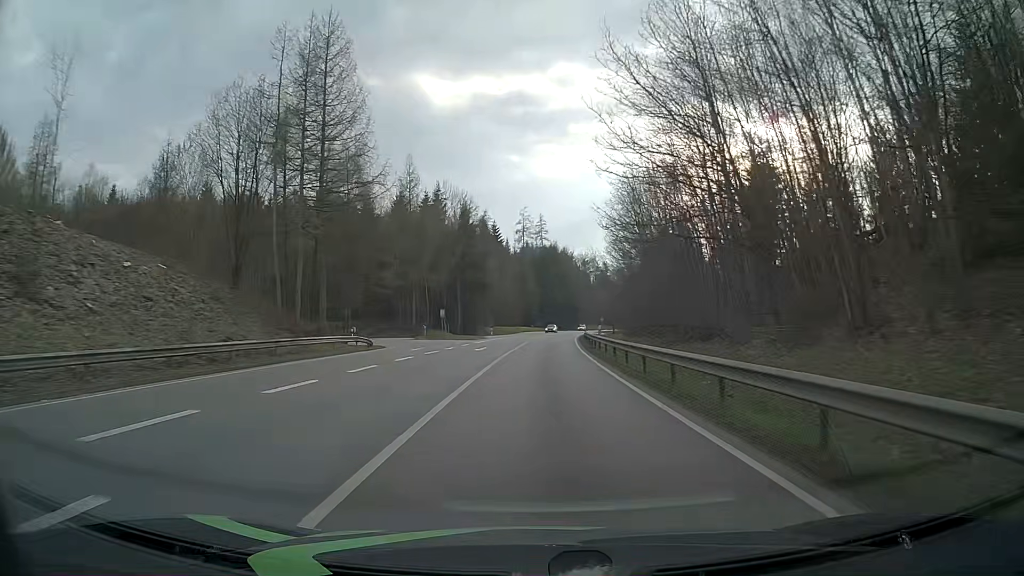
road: primary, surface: asphalt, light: Day
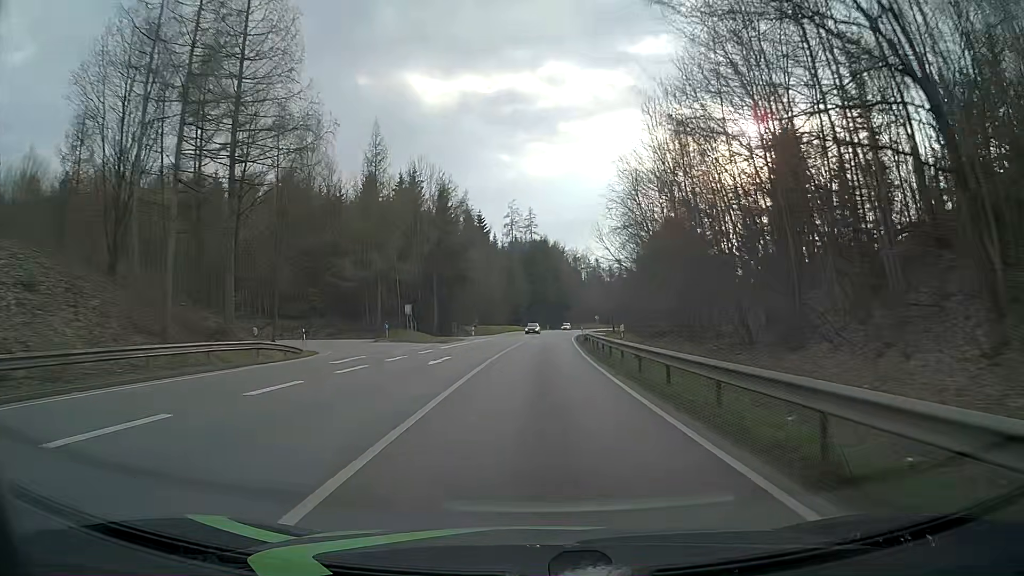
(+0.1, +12.6) m; +1°
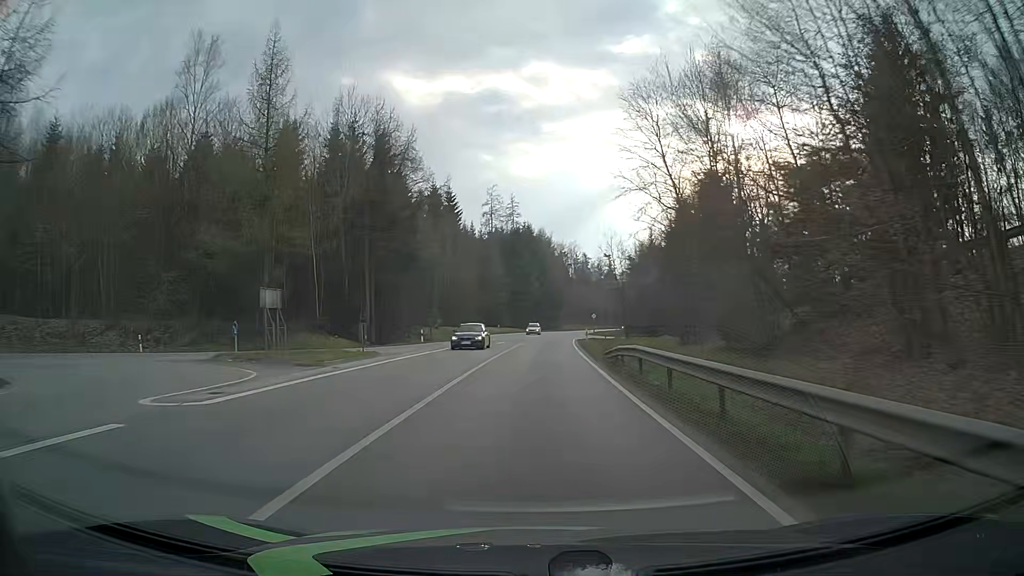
(+0.3, +25.1) m; +1°
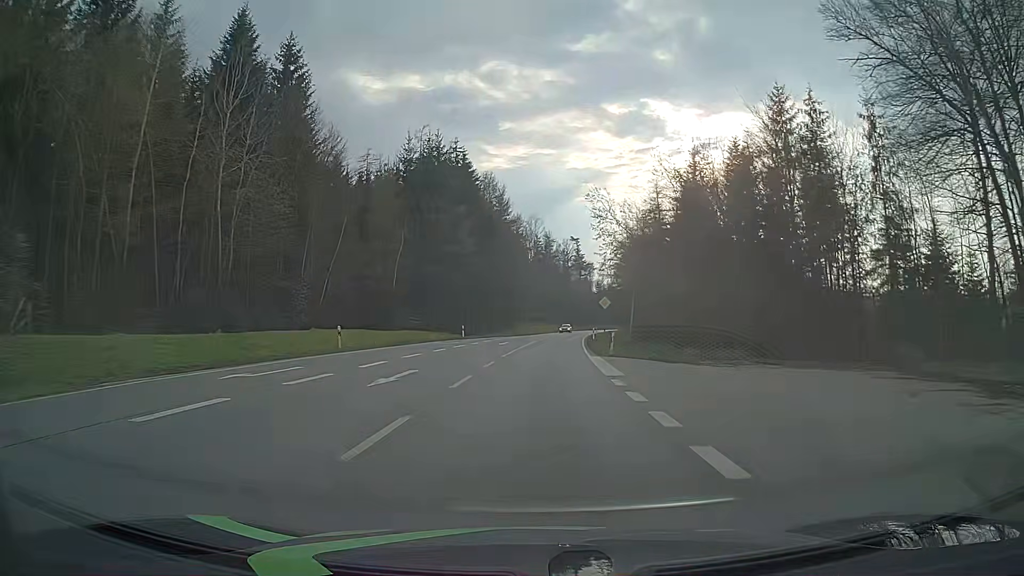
(+2.0, +62.7) m; +4°
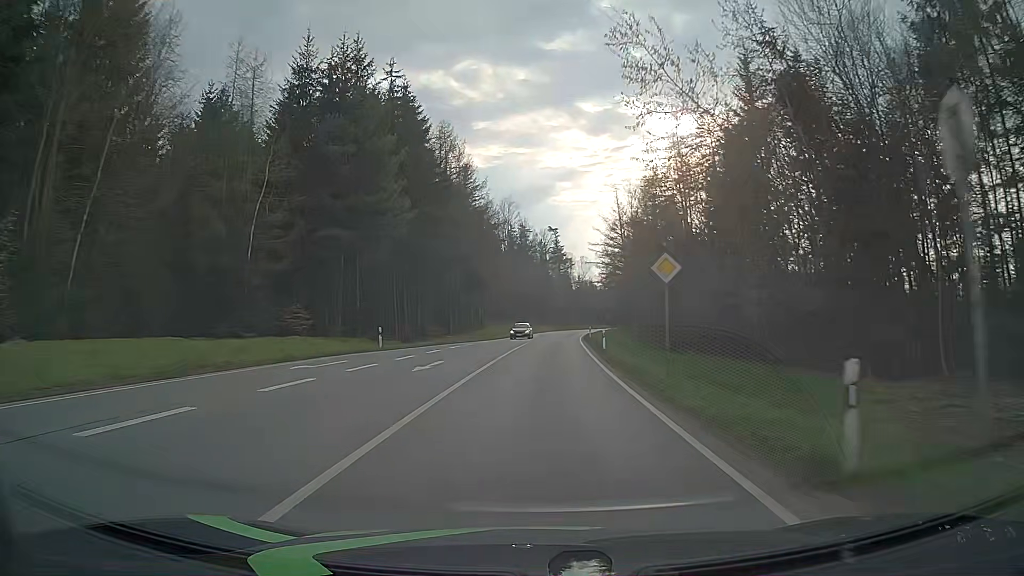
(+0.5, +25.1) m; +2°
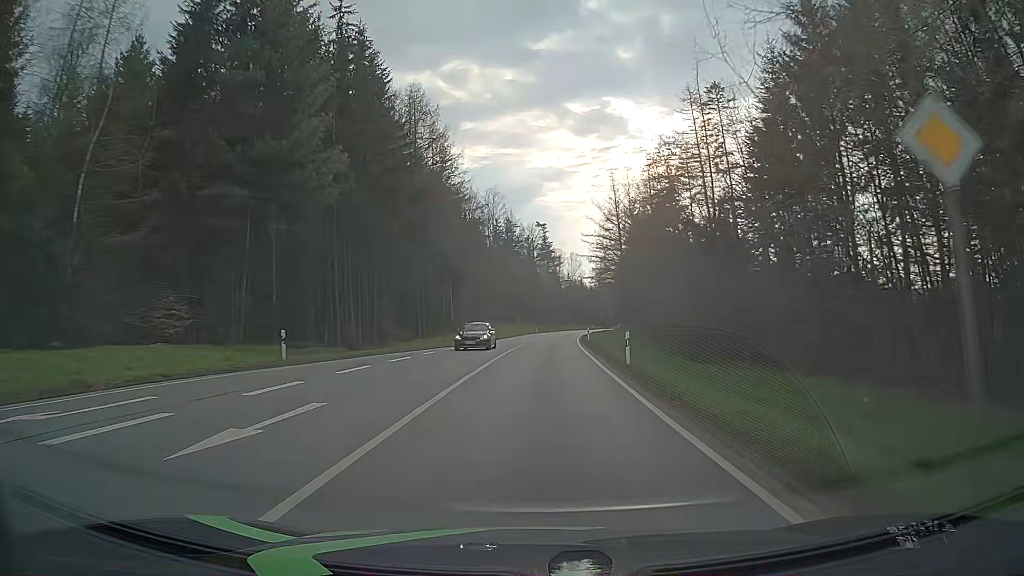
(+0.1, +12.6) m; +1°
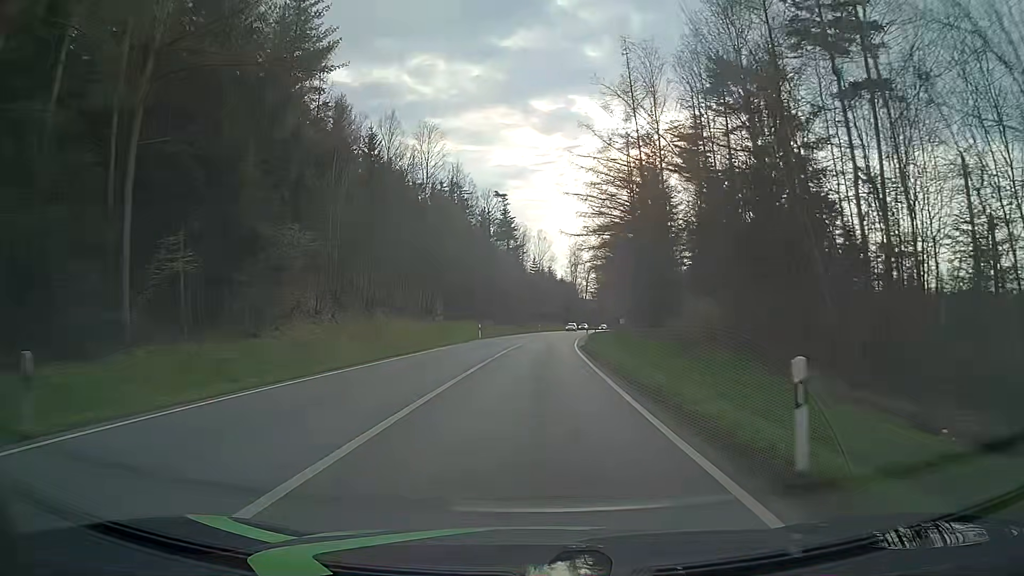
(+1.4, +50.2) m; +3°
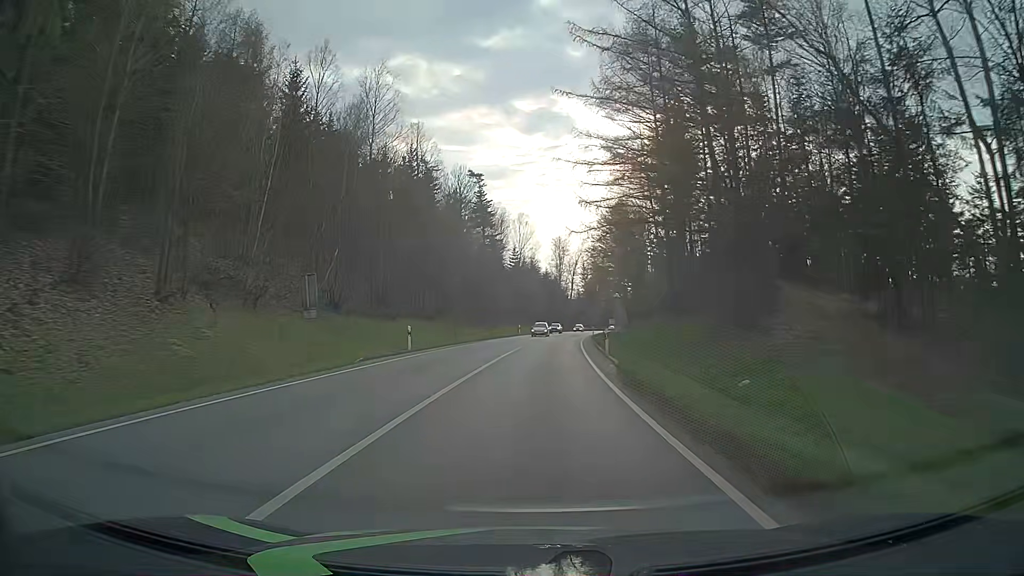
(+0.2, +25.1) m; +1°
(0, +10) (0, +20) (0, +30) (+1, +40) (+2, +50) (+2, +60) (+3, +70) (+4, +80) (+5, +90) (+7, +100) m
